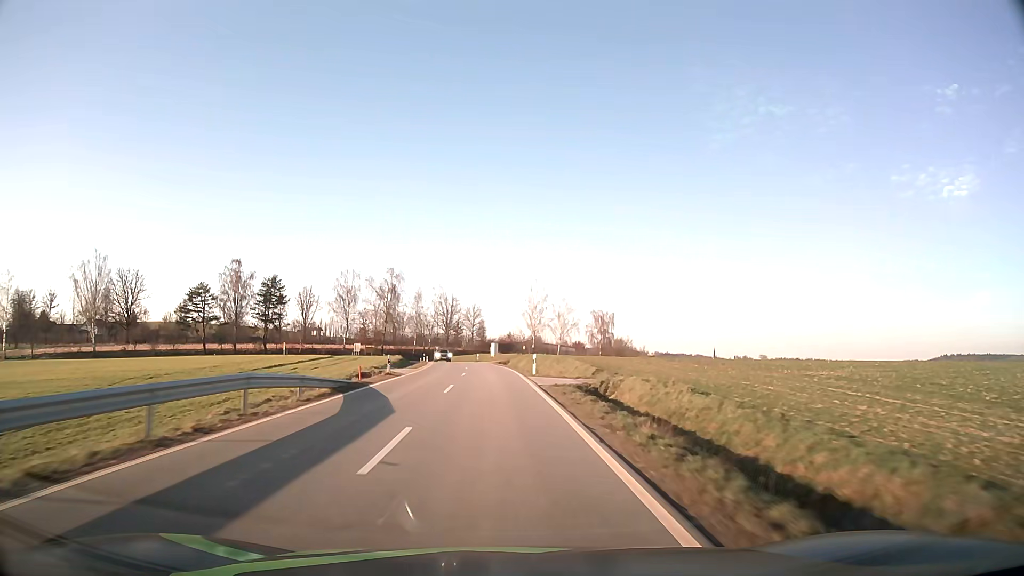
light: Day
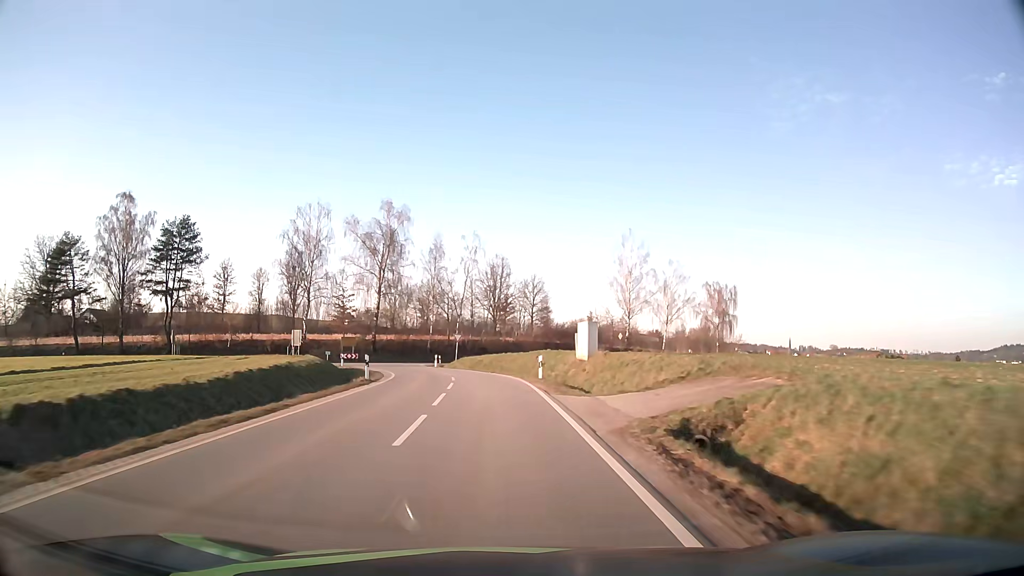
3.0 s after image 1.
(-2.1, +58.7) m; -5°
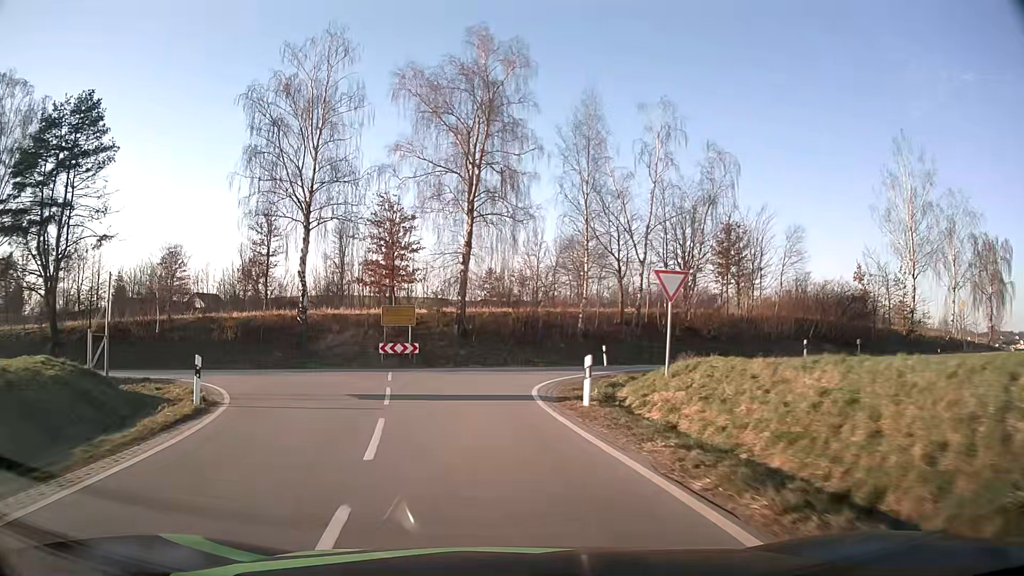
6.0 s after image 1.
(-3.6, +42.4) m; -14°
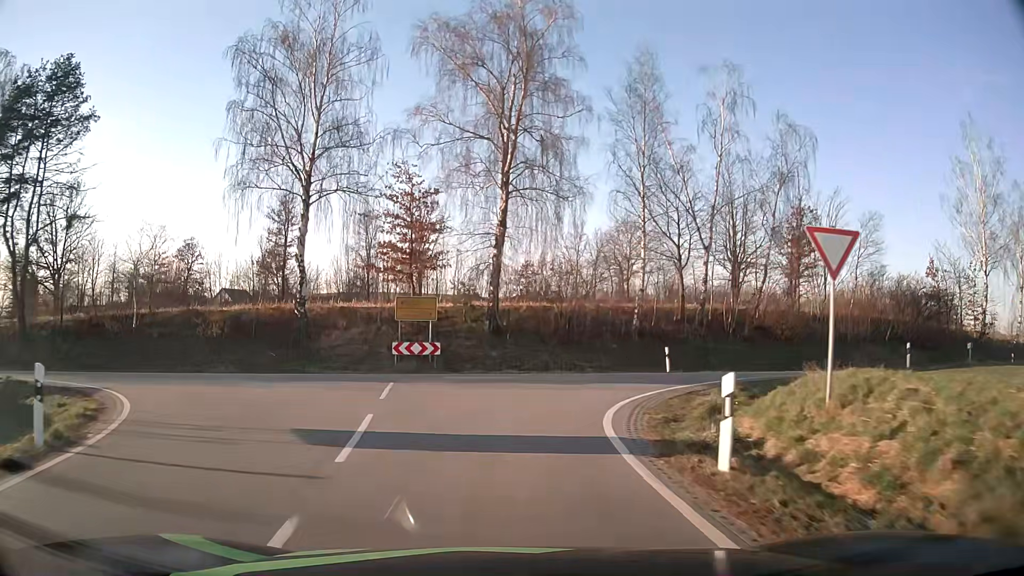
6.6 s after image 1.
(-0.2, +6.2) m; -3°
(0, +10) (+3, +19) (+11, +25) (+21, +28) (+30, +31) (+40, +35) (+49, +39) (+58, +43) (+67, +48) (+75, +53) m
